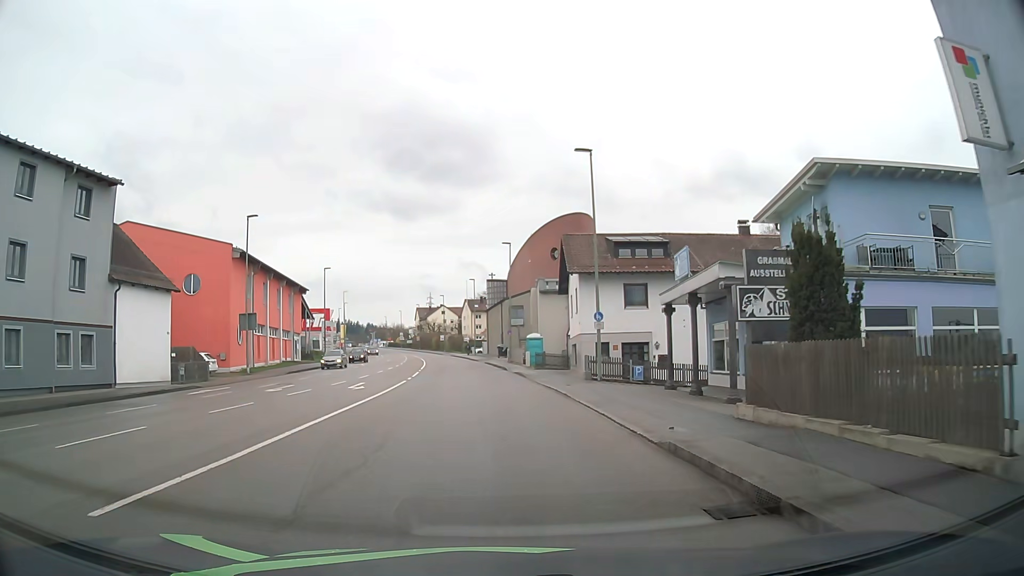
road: tertiary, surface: asphalt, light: Day
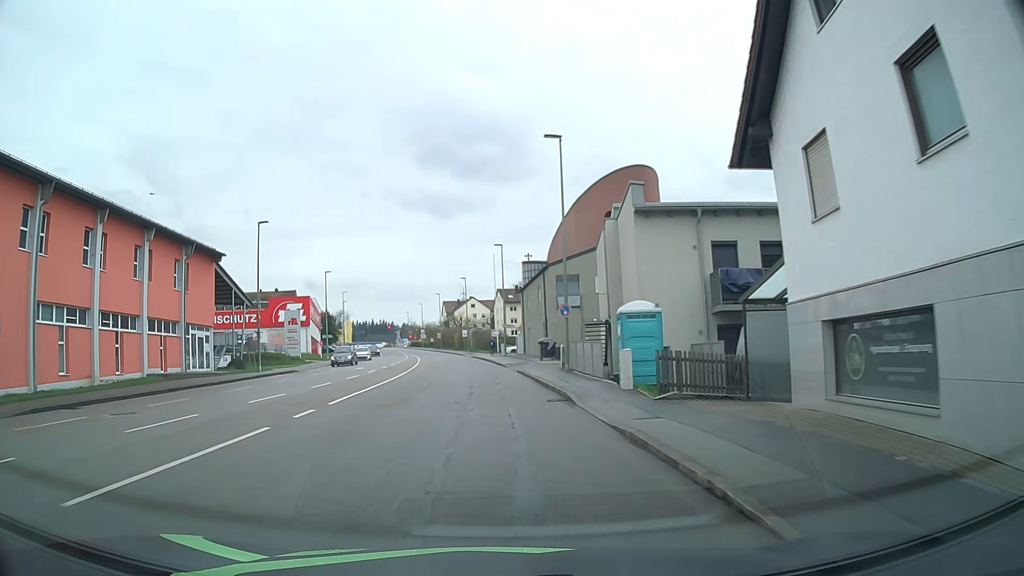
(-0.3, +29.7) m; -3°
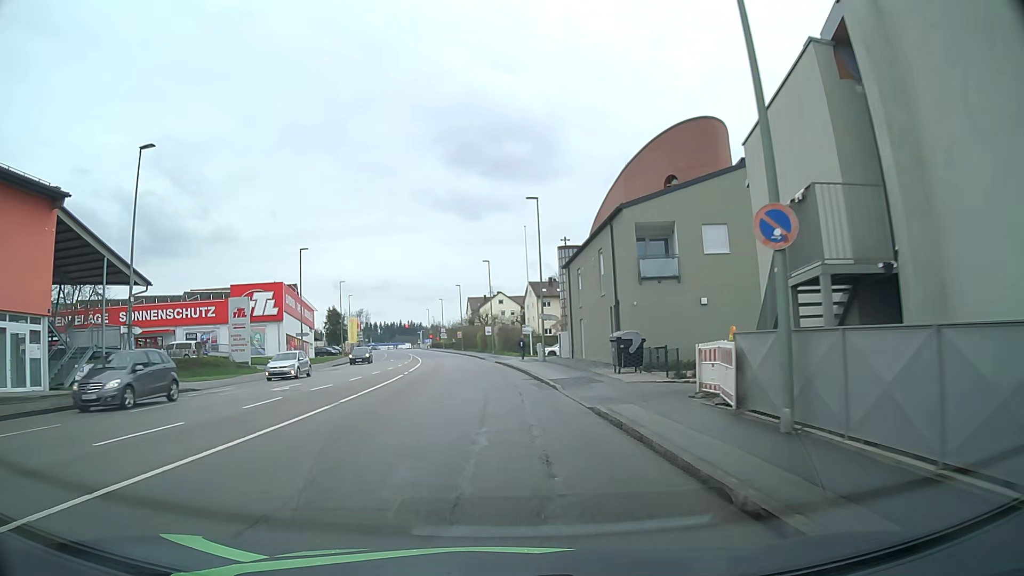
(-0.6, +20.3) m; -2°
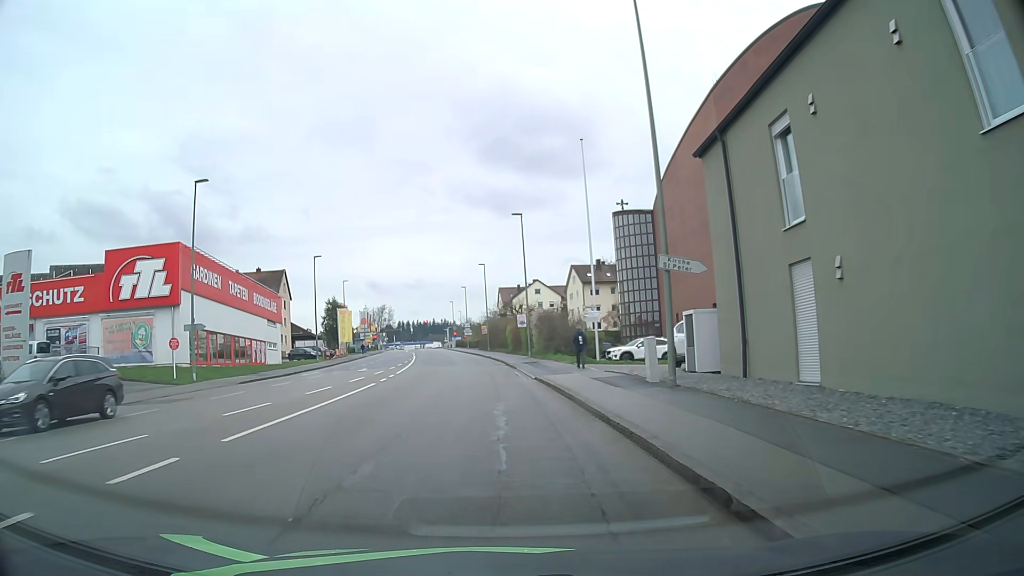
(-0.6, +26.4) m; -3°
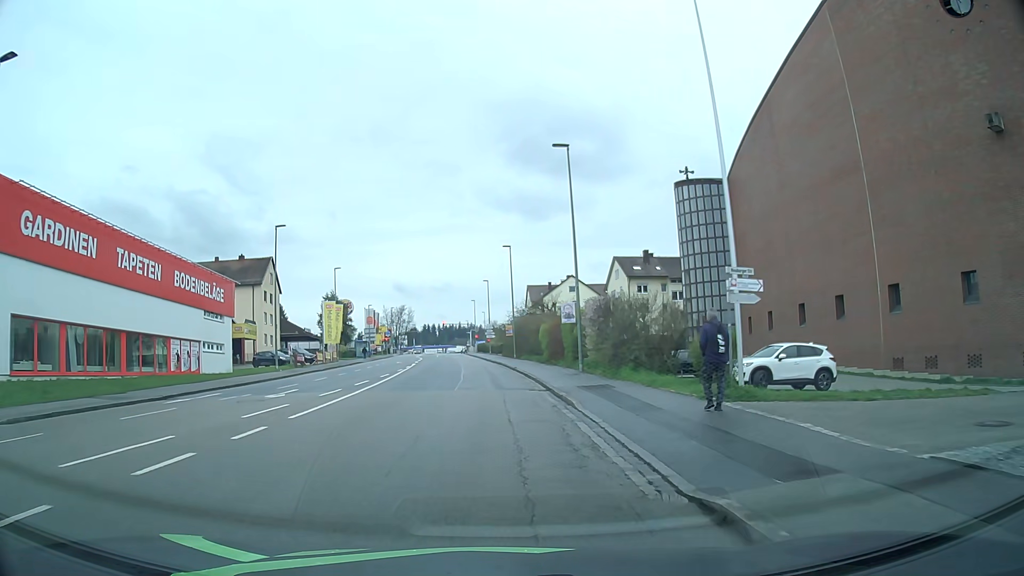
(-0.4, +18.4) m; -2°
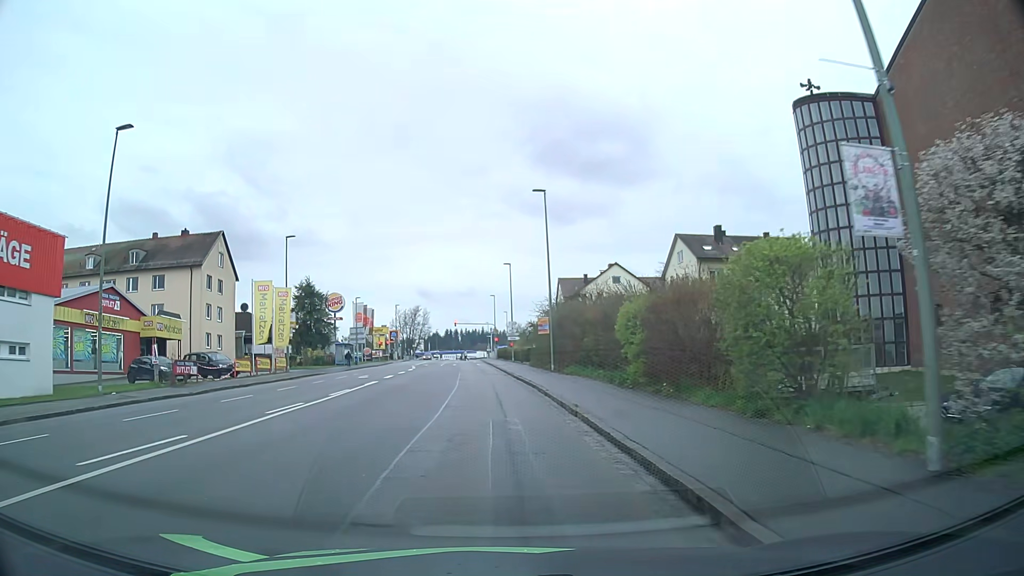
(-0.5, +24.3) m; -2°
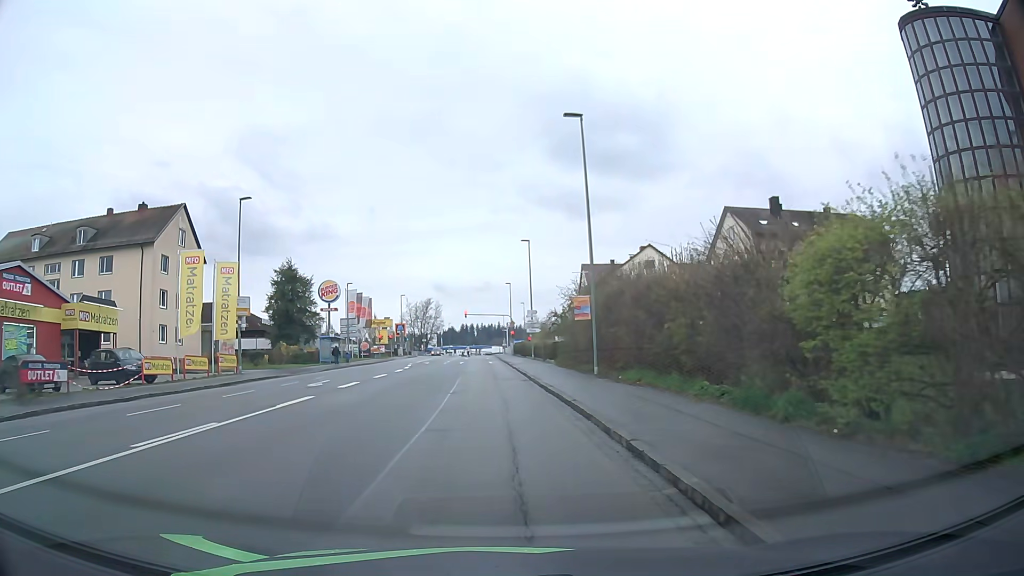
(-0.1, +12.4) m; -2°
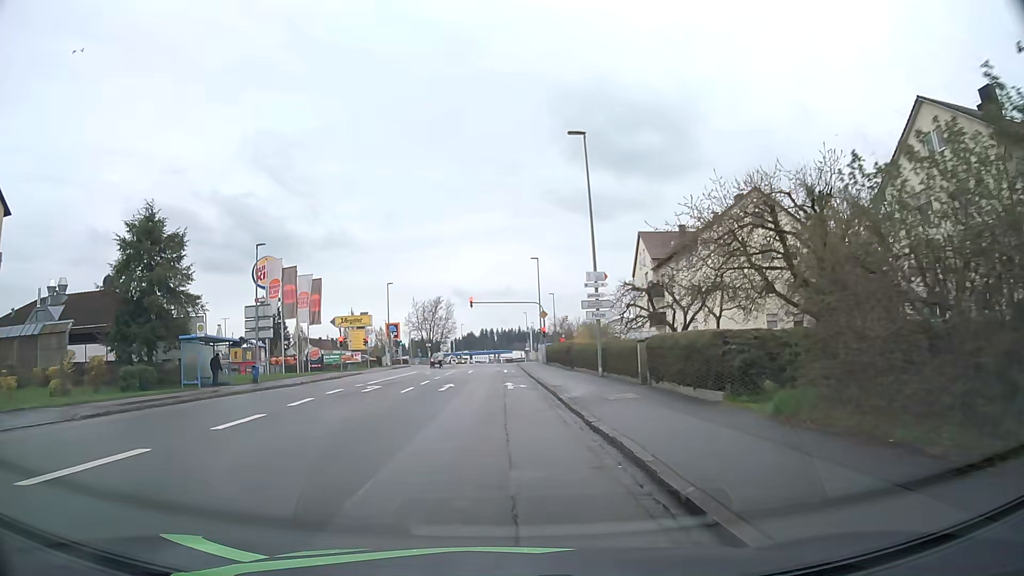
(-0.5, +31.1) m; -3°
(0, +10) (0, +20) (0, +30) (+1, +40) (+1, +50) (+1, +60) (+1, +70) (+2, +80) (+9, +87) (+19, +87) m
